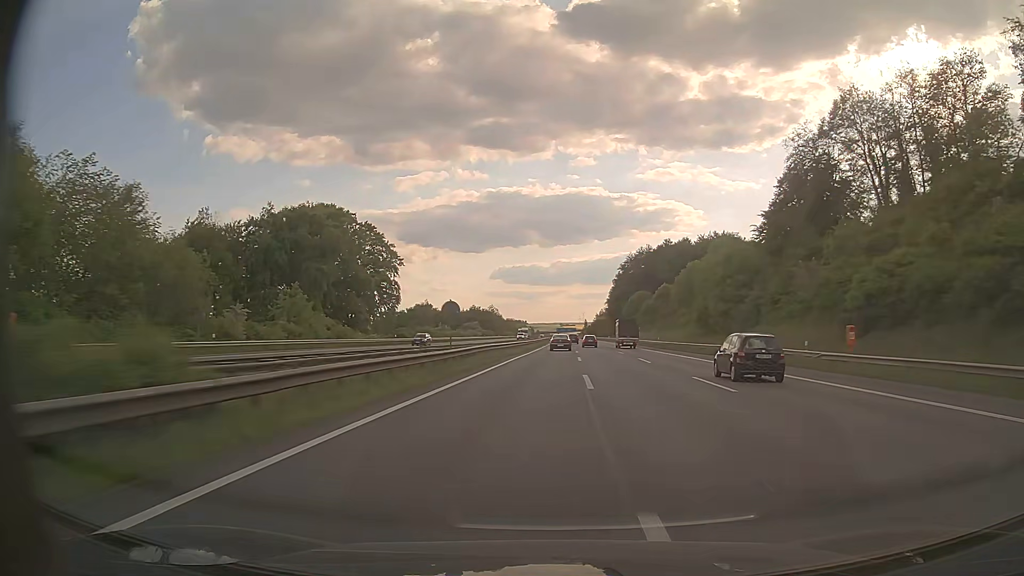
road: motorway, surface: asphalt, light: Day
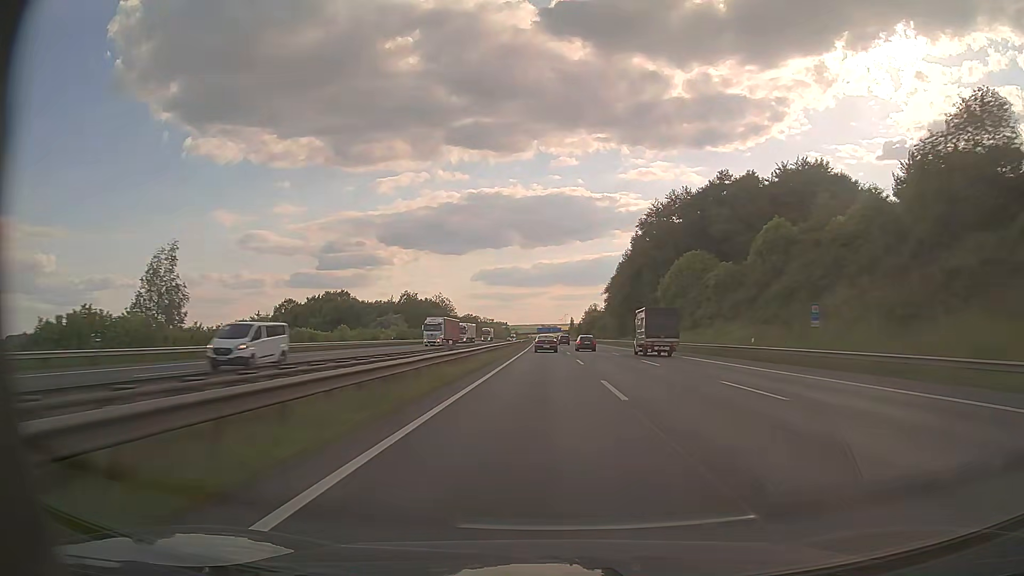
(+2.2, +92.8) m; +2°
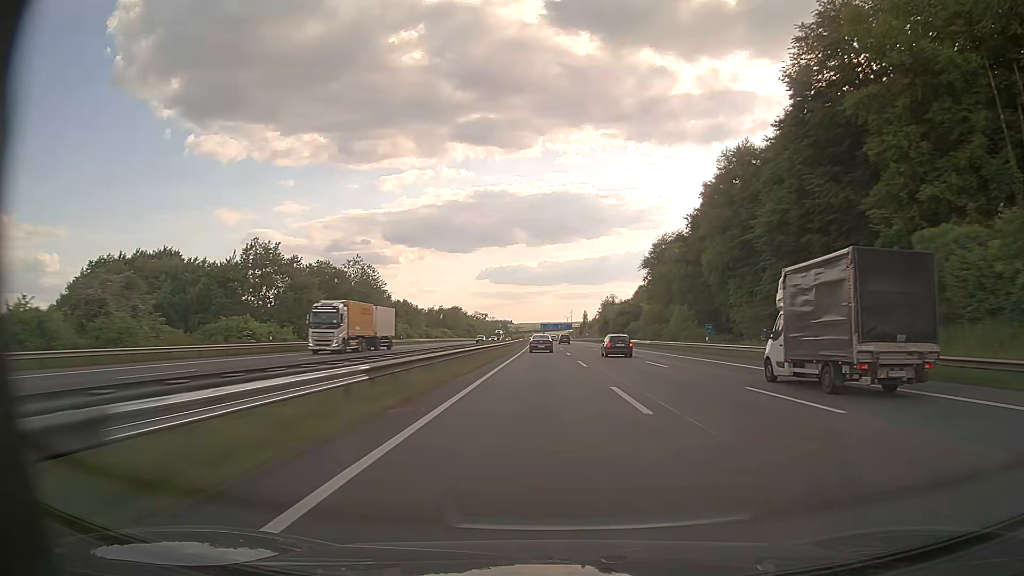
(-0.5, +92.9) m; -1°
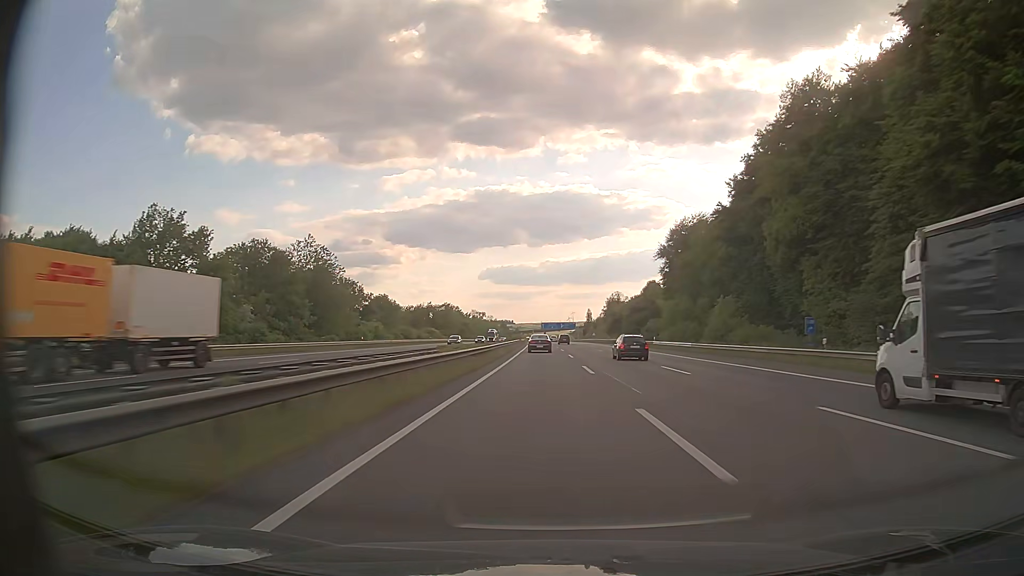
(0.0, +23.2) m; 0°
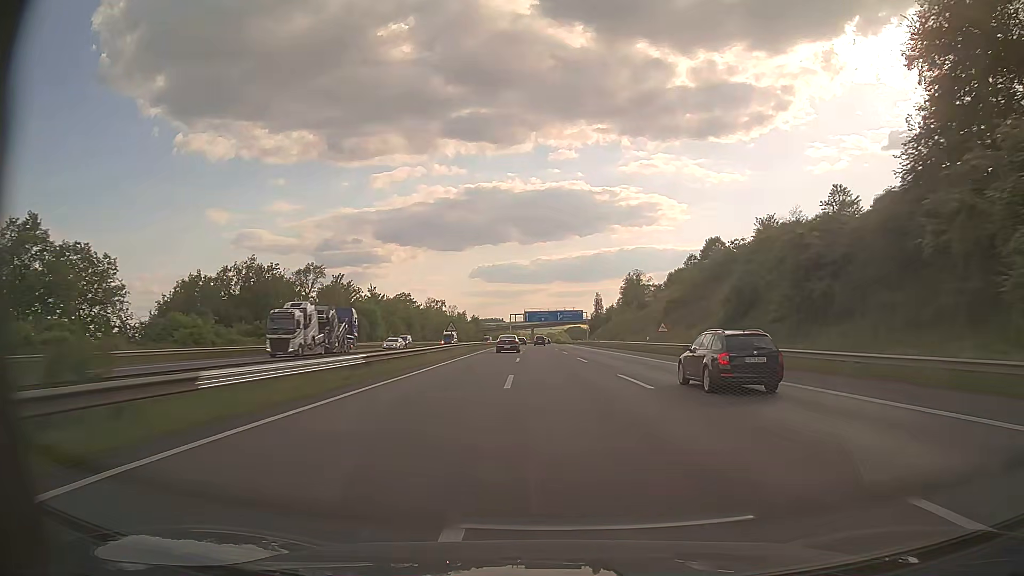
(+0.8, +115.4) m; +1°
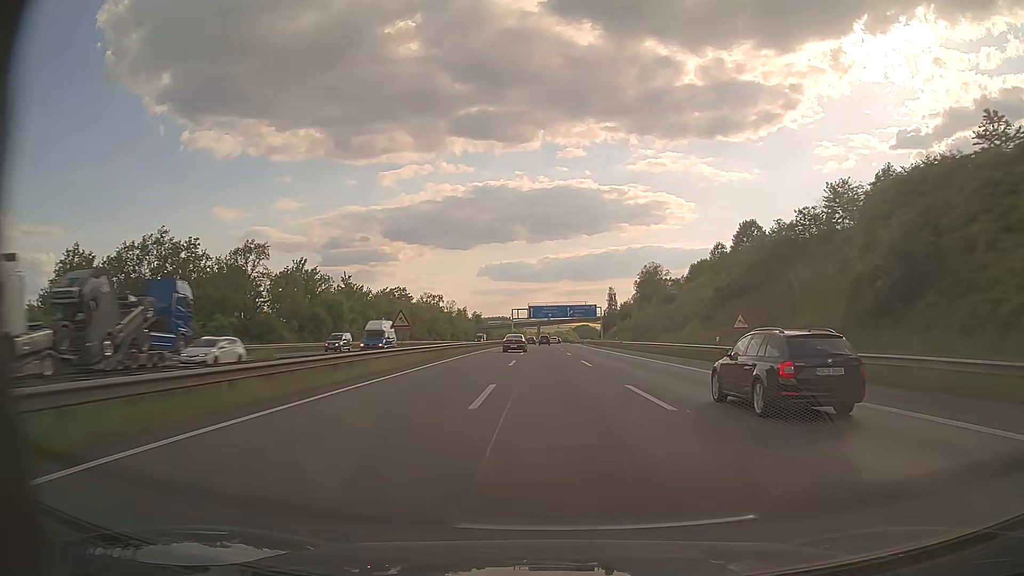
(-0.1, +22.9) m; -1°
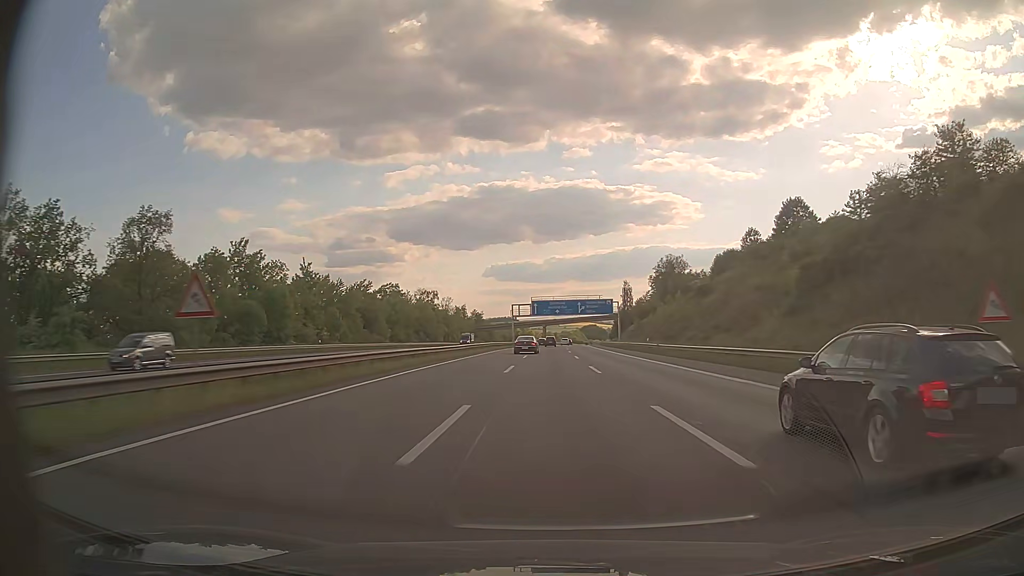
(-0.1, +22.9) m; -1°
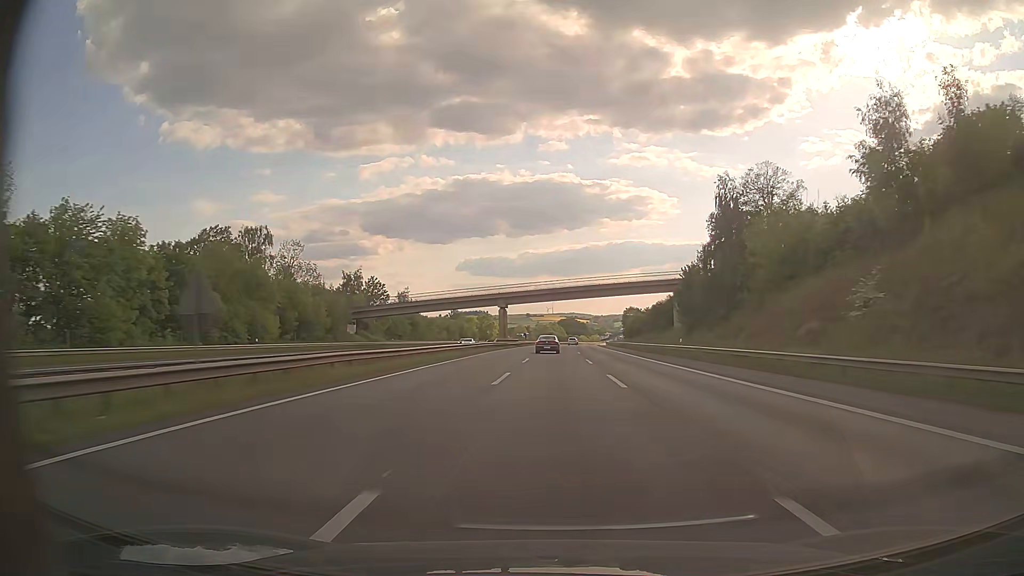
(+1.3, +115.9) m; +2°
(0, +10) (0, +20) (0, +30) (+1, +40) (+1, +50) (+1, +60) (+2, +70) (+3, +80) (+3, +90) (+4, +100) m
